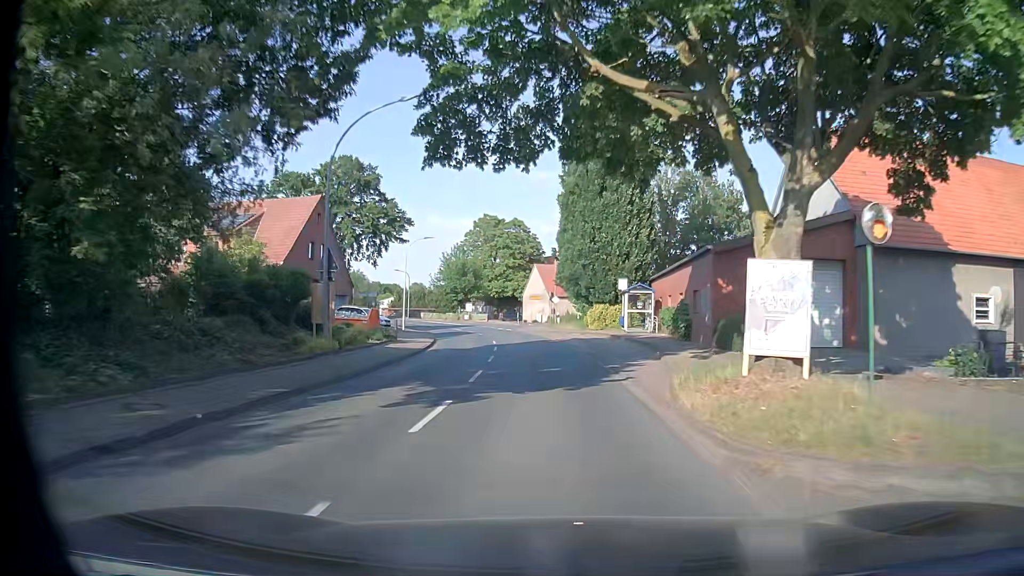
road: secondary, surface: asphalt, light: Day
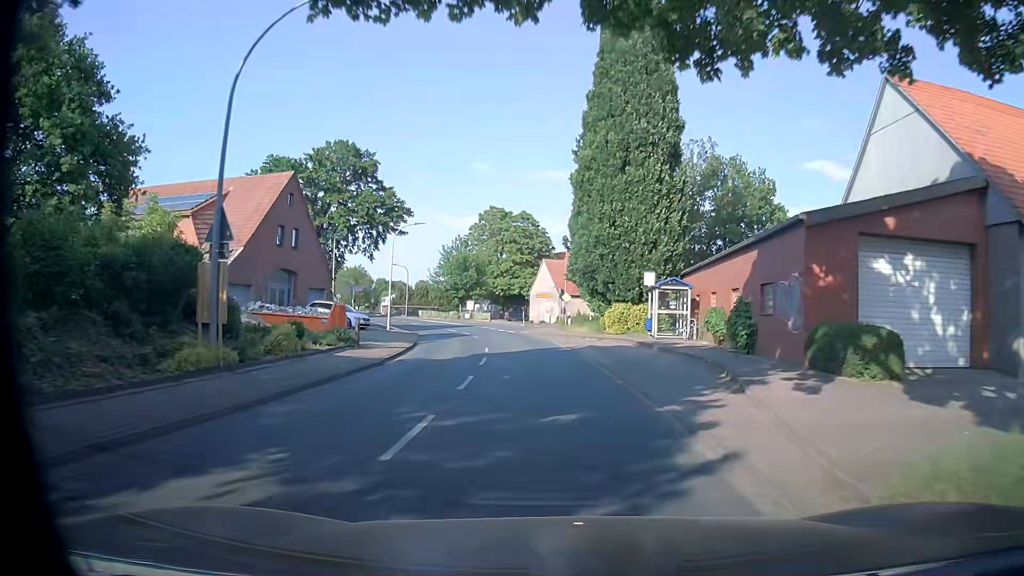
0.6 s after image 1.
(-0.1, +7.7) m; -2°
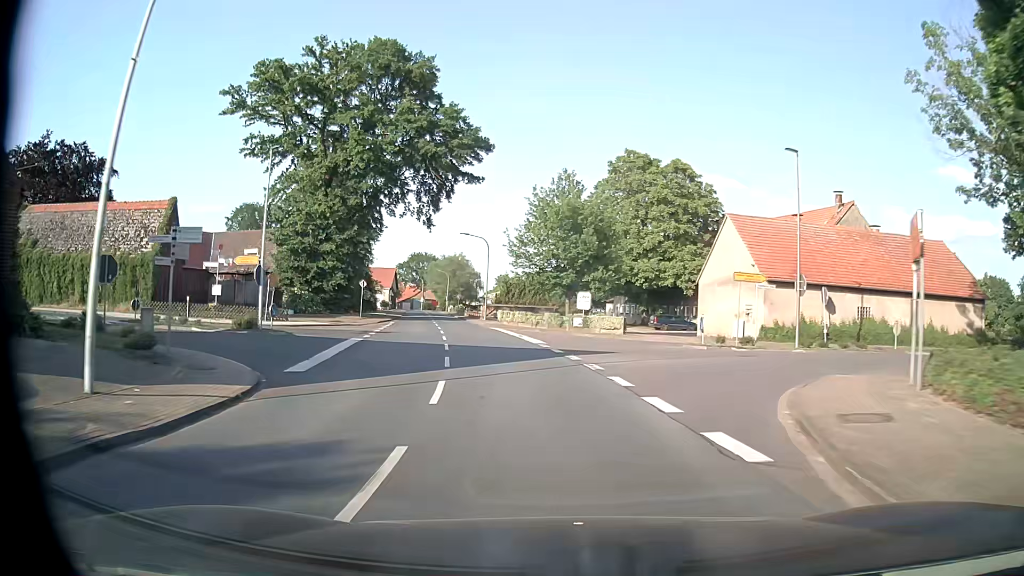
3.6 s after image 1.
(-2.4, +38.7) m; -12°
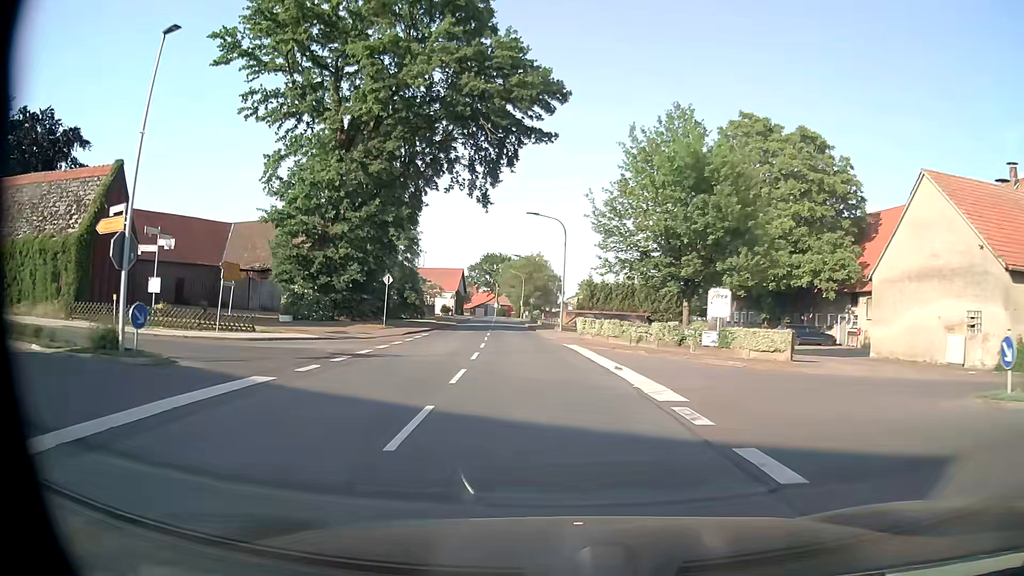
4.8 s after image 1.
(-0.6, +15.5) m; -5°
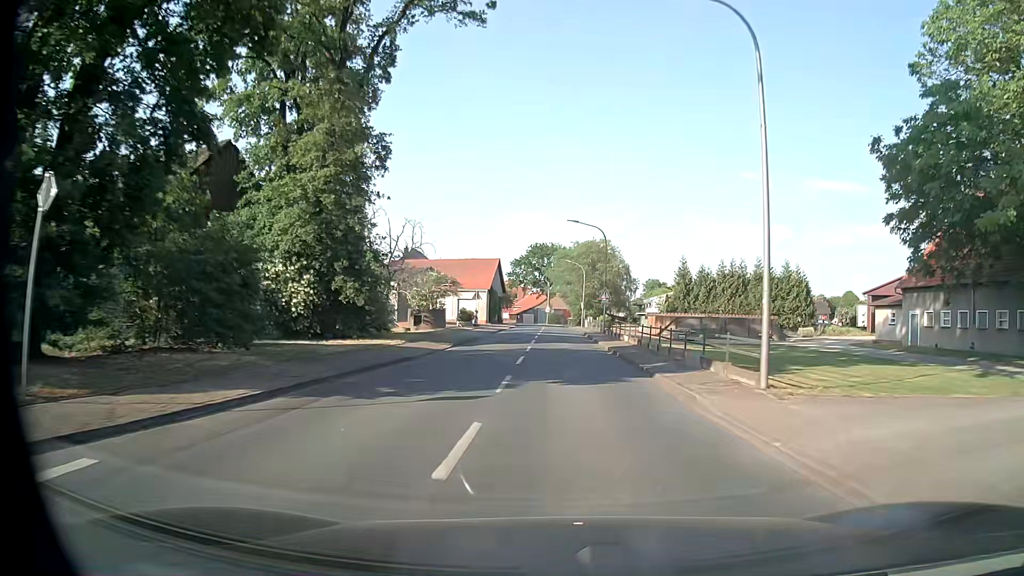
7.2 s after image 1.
(-2.4, +31.2) m; -5°
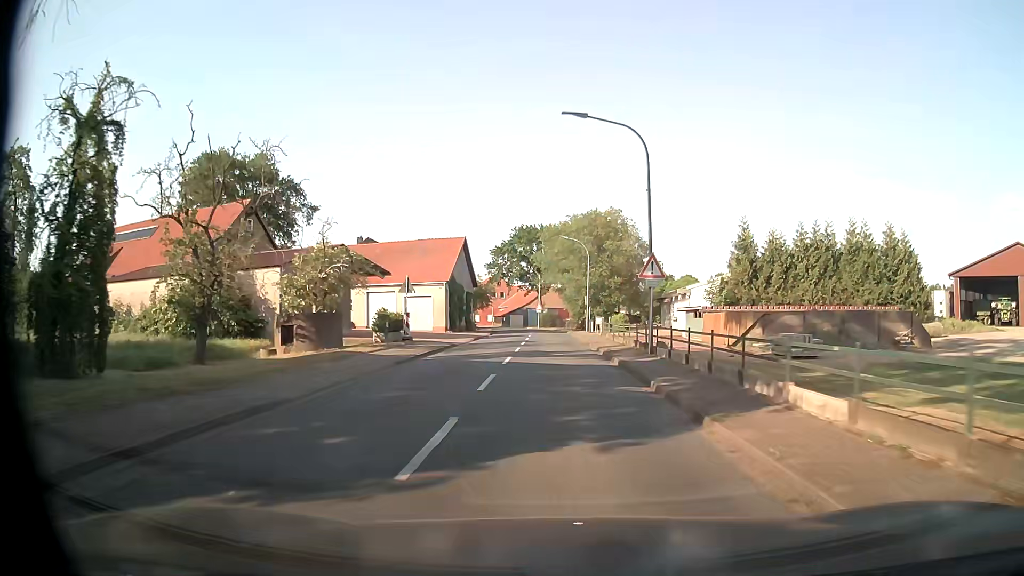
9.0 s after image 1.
(+0.2, +24.0) m; 0°
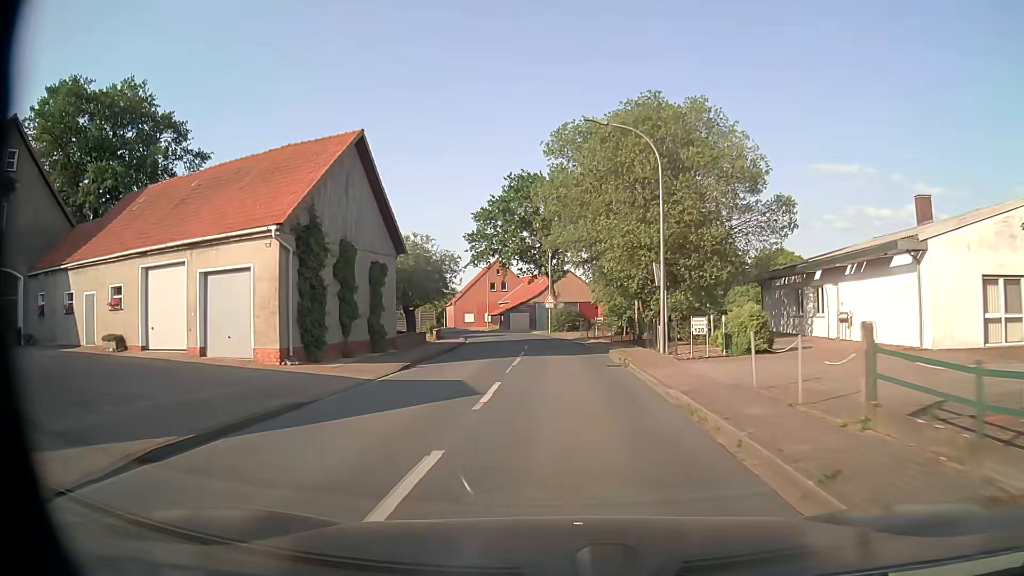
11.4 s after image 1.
(-0.2, +32.3) m; -1°
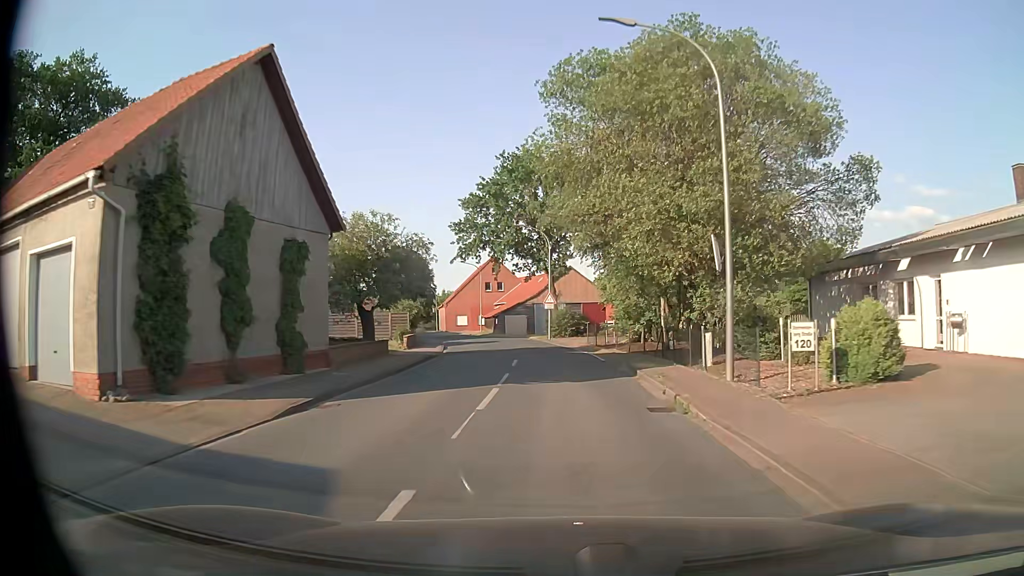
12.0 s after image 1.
(0.0, +8.1) m; 0°
(0, +10) (0, +20) (0, +30) (-2, +40) (-4, +50) (-6, +59) (-9, +69) (-13, +78) (-16, +88) (-19, +97) m
